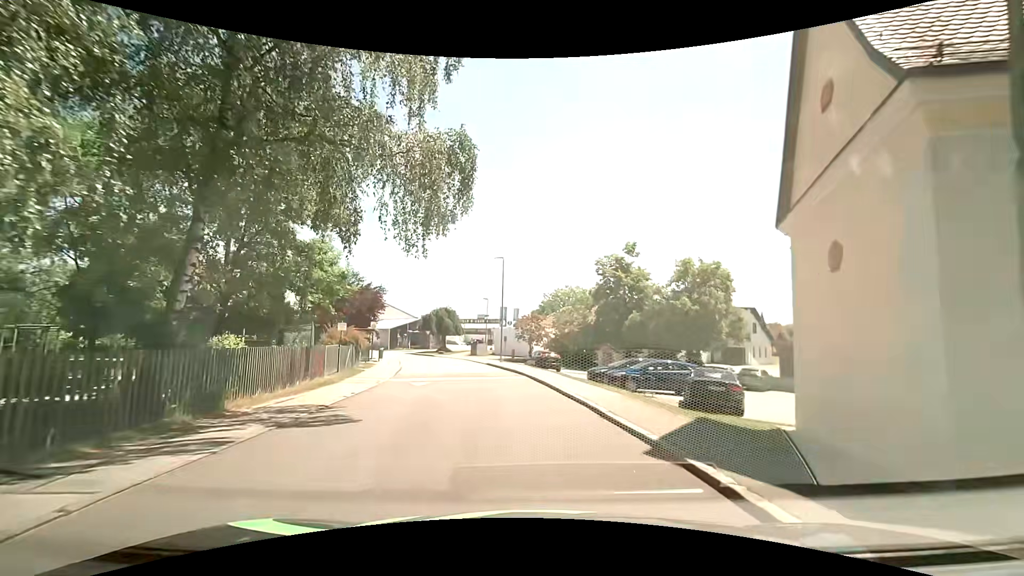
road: residential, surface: asphalt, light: Day
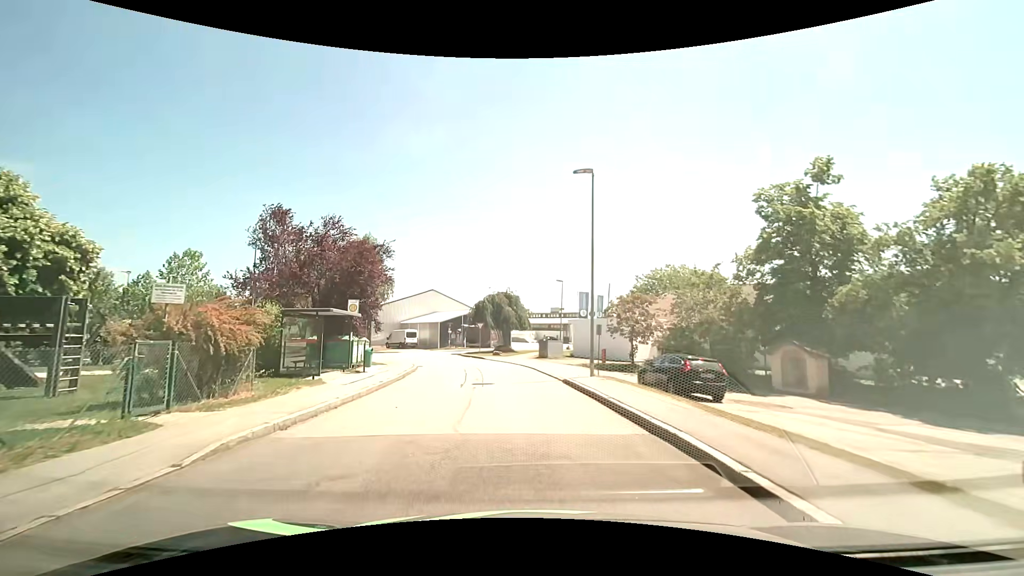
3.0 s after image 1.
(-1.1, +18.8) m; -8°
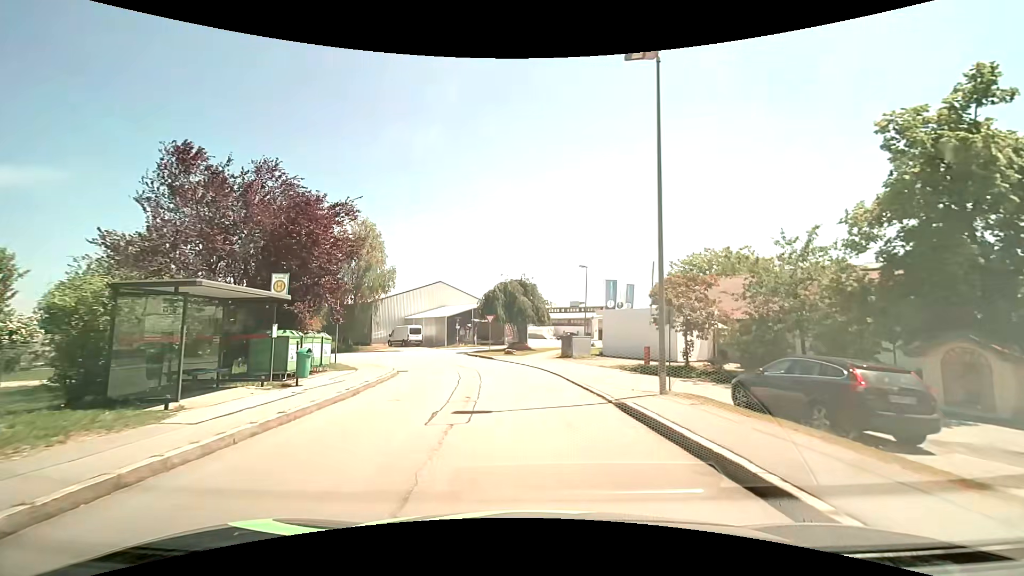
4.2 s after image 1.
(-0.1, +7.7) m; -1°
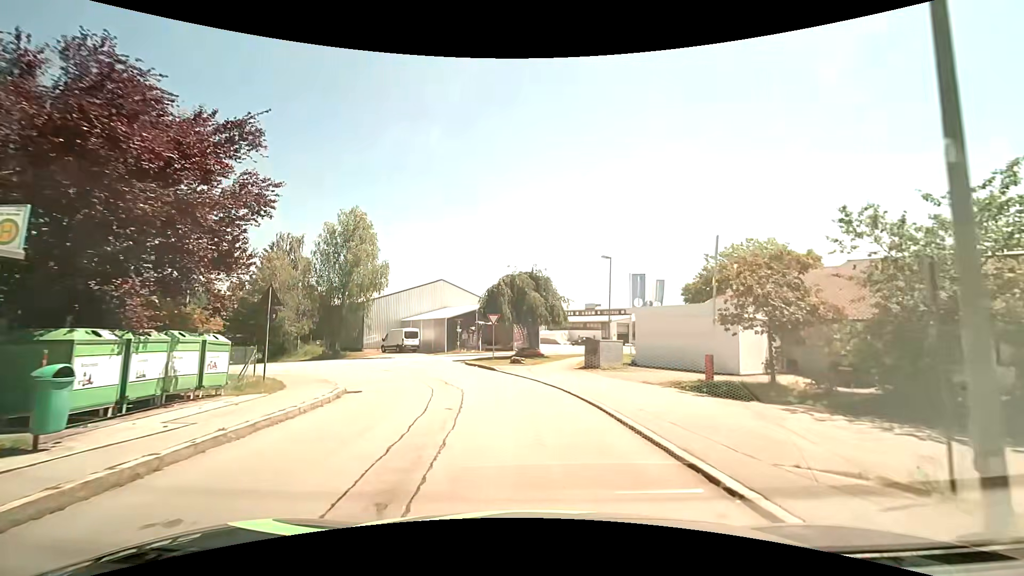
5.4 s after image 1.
(-0.1, +7.6) m; -1°
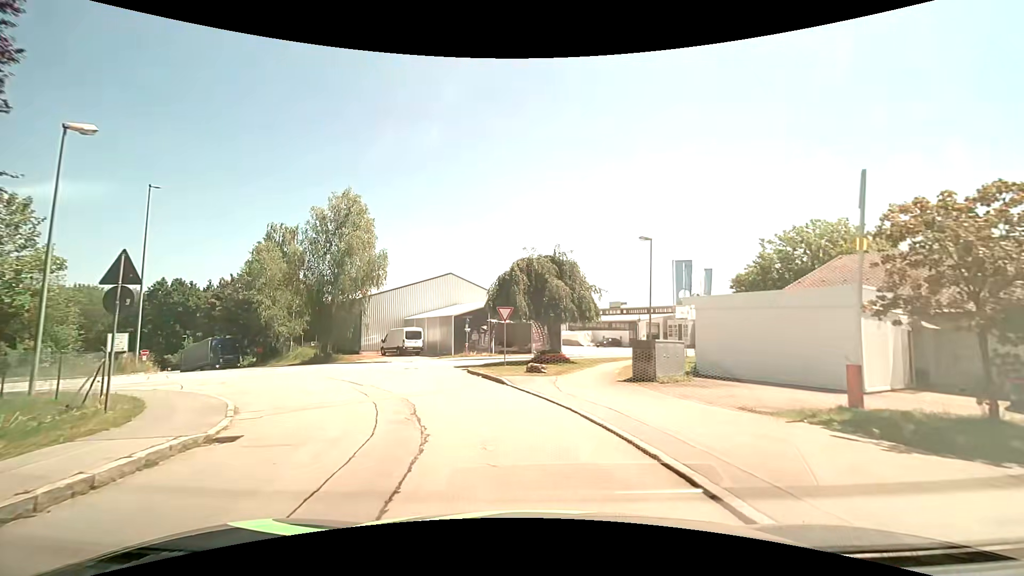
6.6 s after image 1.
(-0.2, +7.2) m; -3°
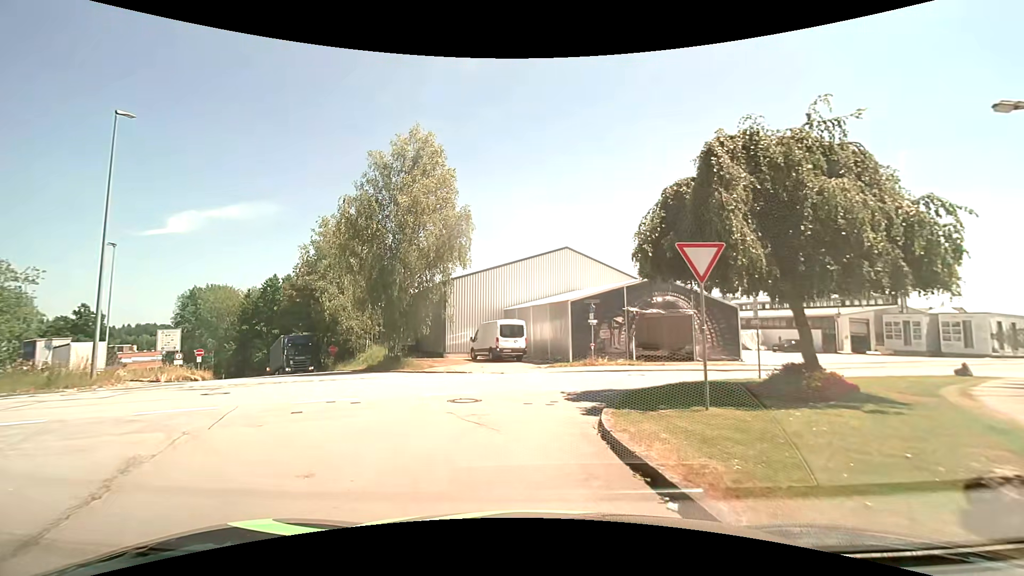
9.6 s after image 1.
(-1.5, +15.4) m; -14°
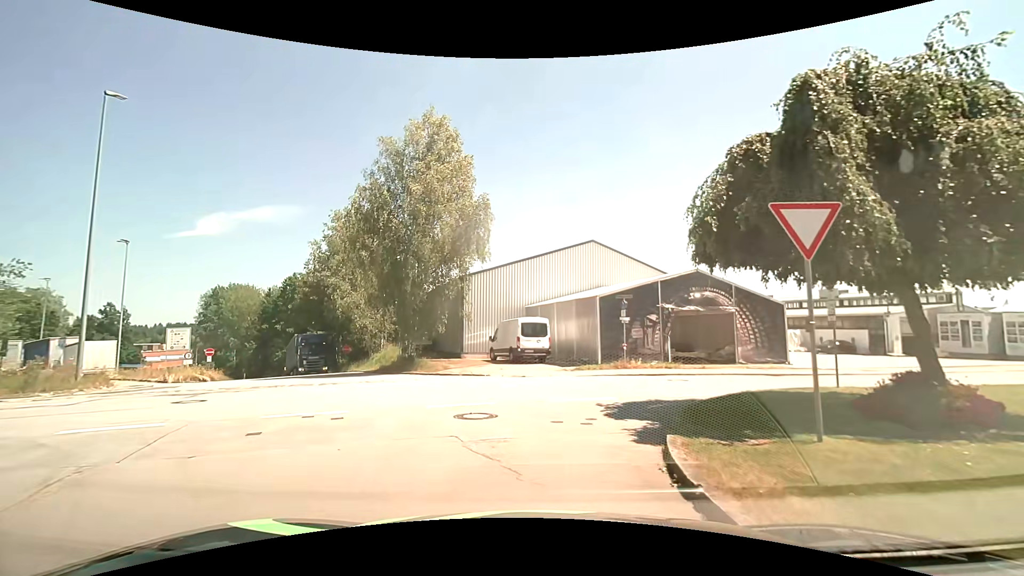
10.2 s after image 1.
(-0.1, +2.4) m; -2°
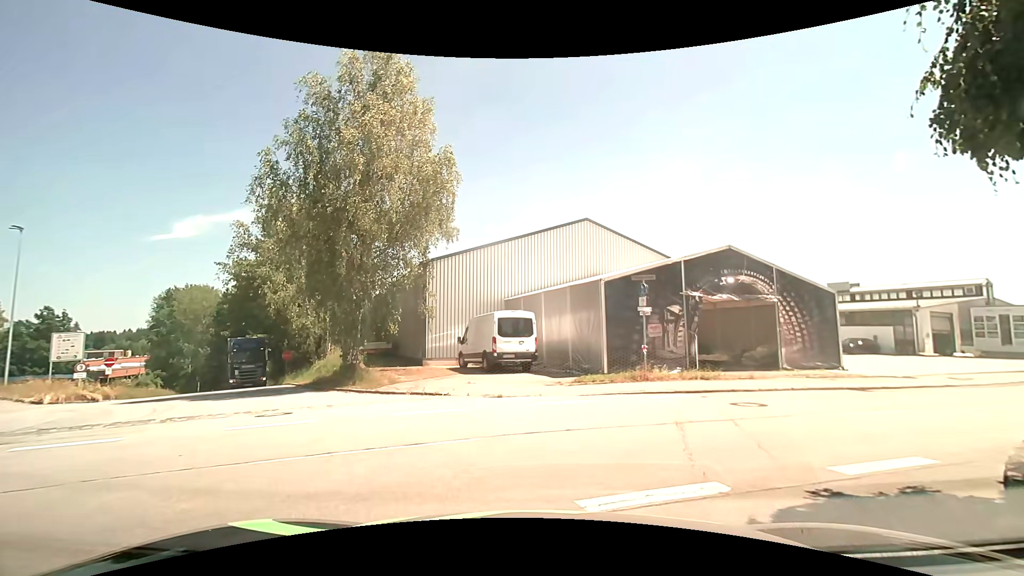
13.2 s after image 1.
(-0.1, +6.8) m; +1°
(+3, +9) (+12, +14) (+21, +17) (+31, +21) (+40, +25) (+49, +29) (+58, +33) (+67, +37) (+77, +40) (+86, +44) m
